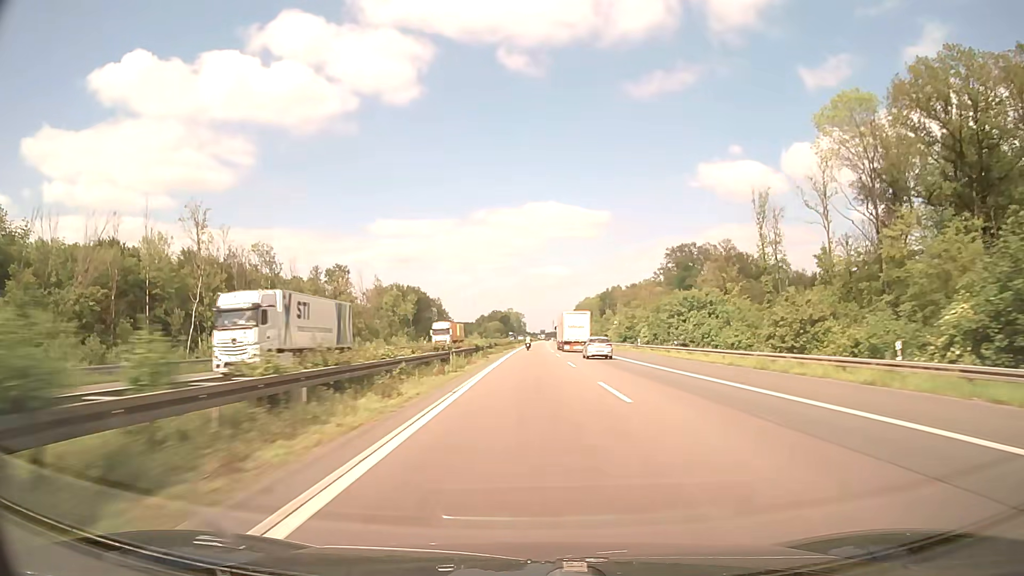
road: motorway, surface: asphalt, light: Day
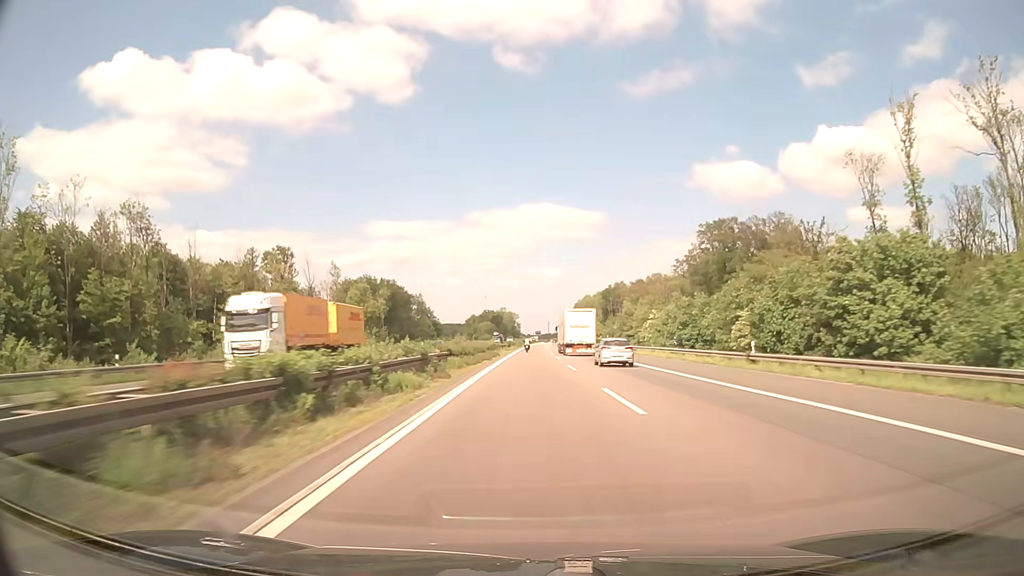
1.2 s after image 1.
(+0.2, +38.0) m; +1°
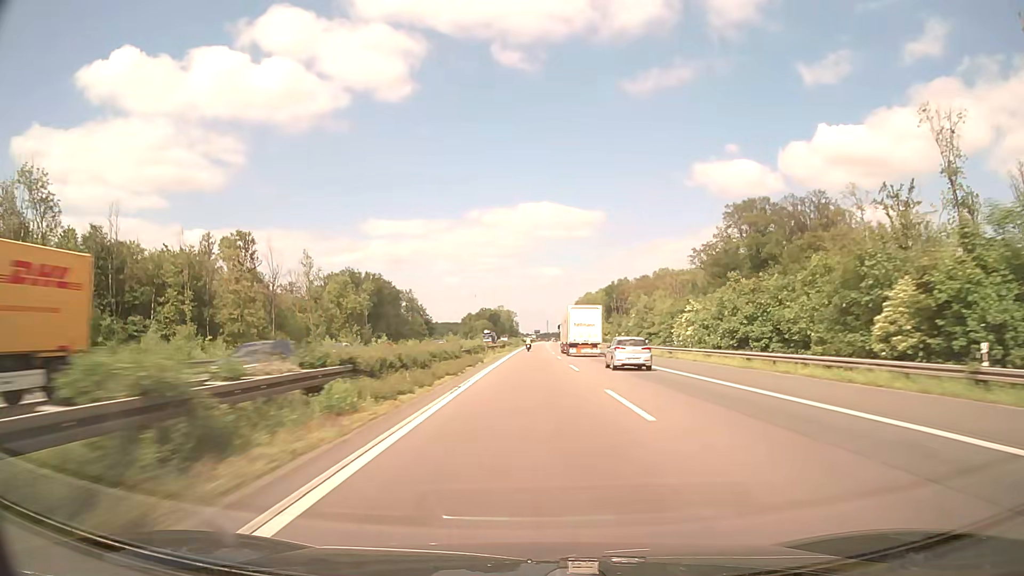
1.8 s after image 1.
(0.0, +19.0) m; 0°
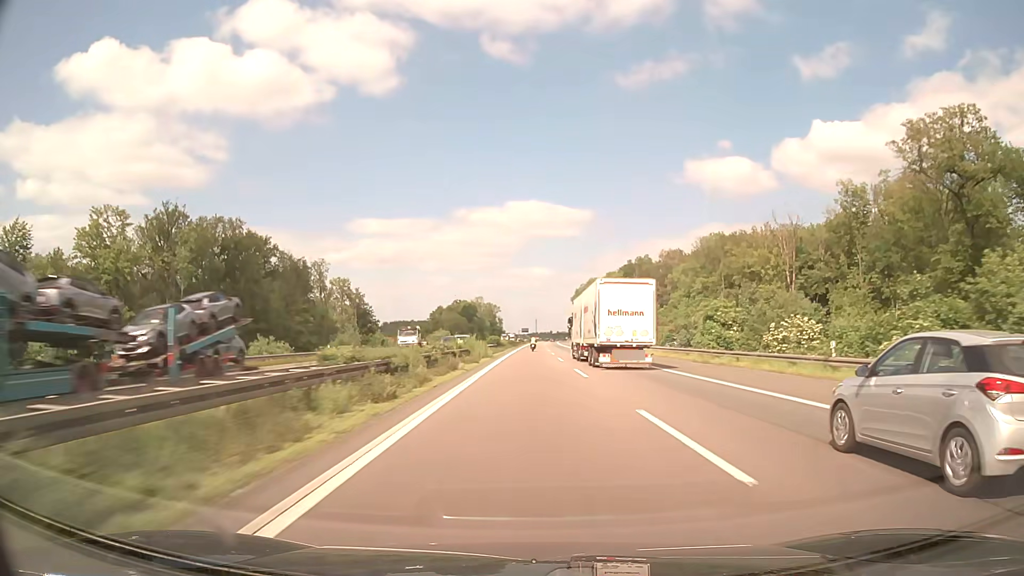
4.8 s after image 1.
(+0.6, +95.1) m; +1°
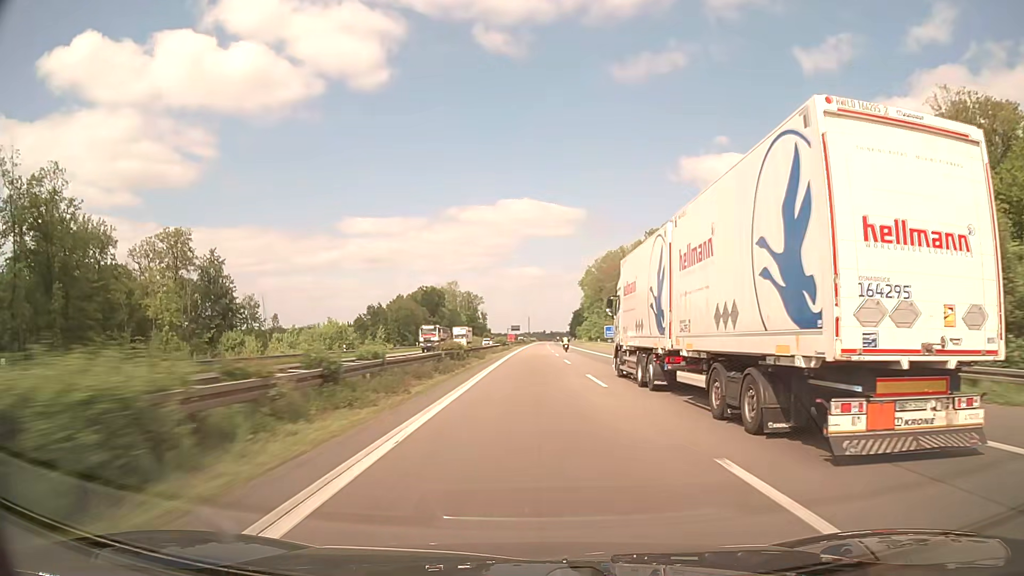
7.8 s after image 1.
(+0.6, +95.0) m; +1°
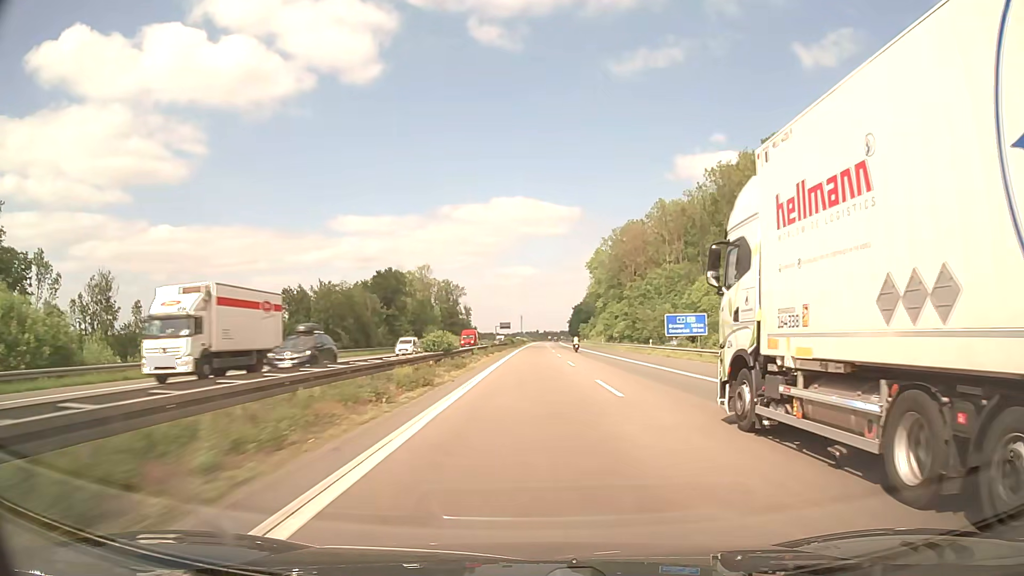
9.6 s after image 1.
(+0.3, +57.0) m; 0°
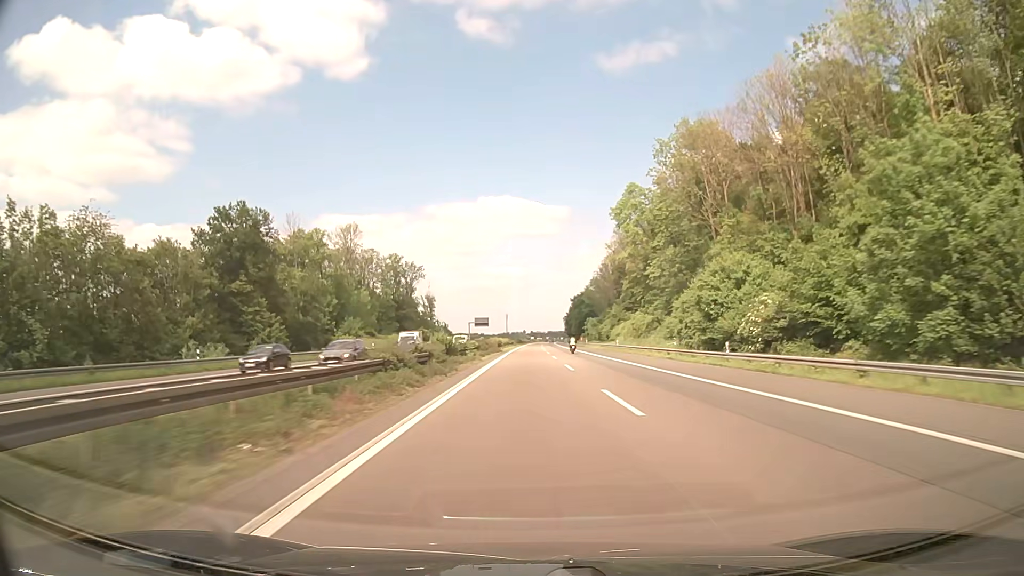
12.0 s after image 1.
(+0.8, +75.9) m; +1°
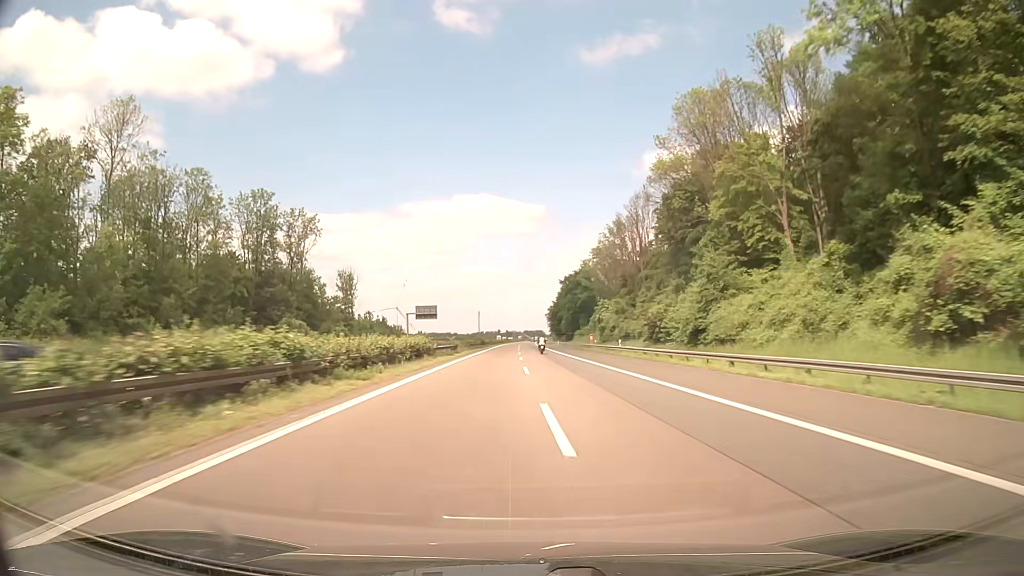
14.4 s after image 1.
(+1.5, +76.0) m; +2°
(0, +10) (0, +20) (0, +30) (0, +40) (0, +50) (0, +60) (0, +70) (0, +80) (0, +90) (0, +100) m
